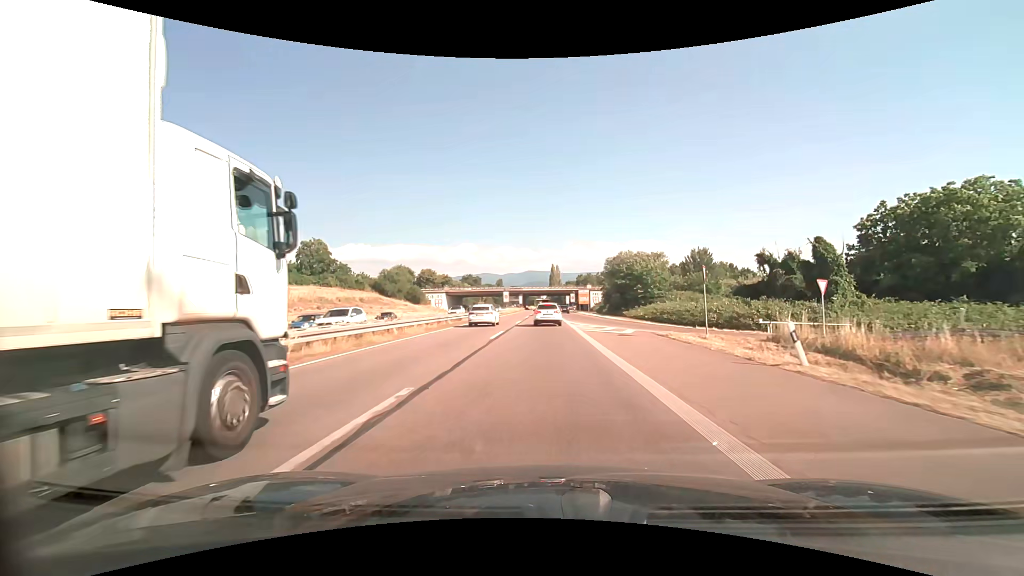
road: trunk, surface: asphalt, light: Day
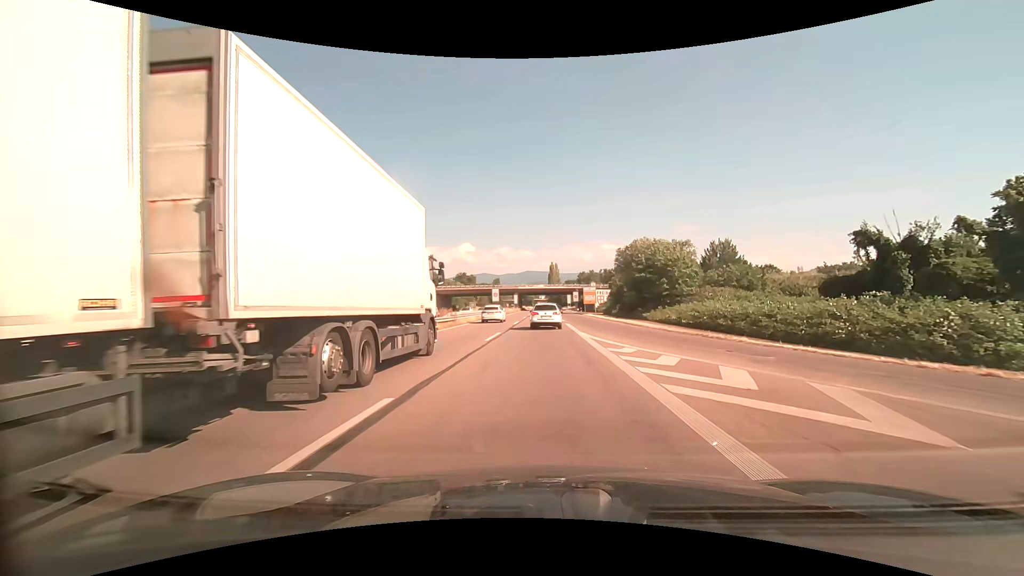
(0.0, +18.8) m; 0°
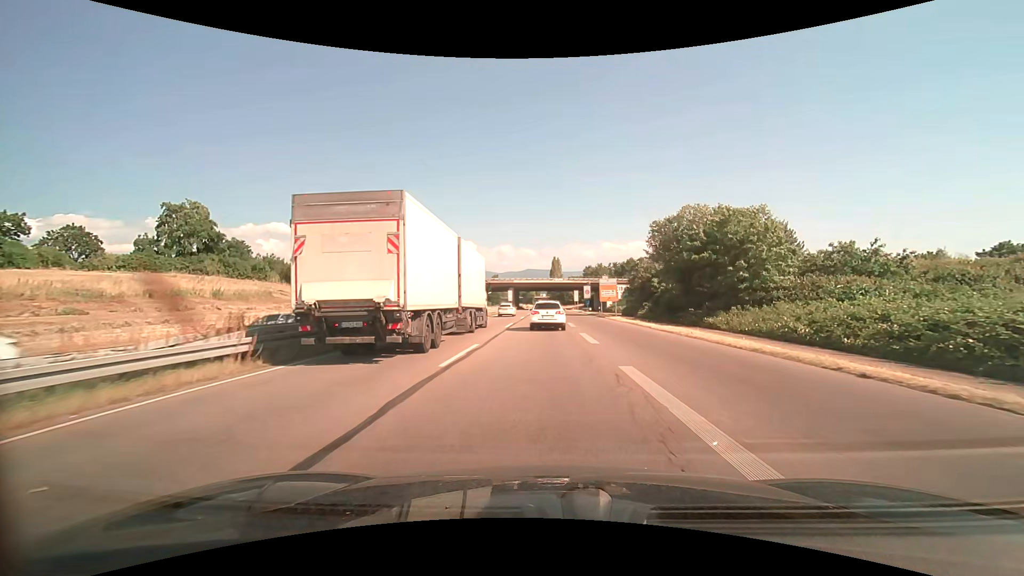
(0.0, +26.6) m; 0°
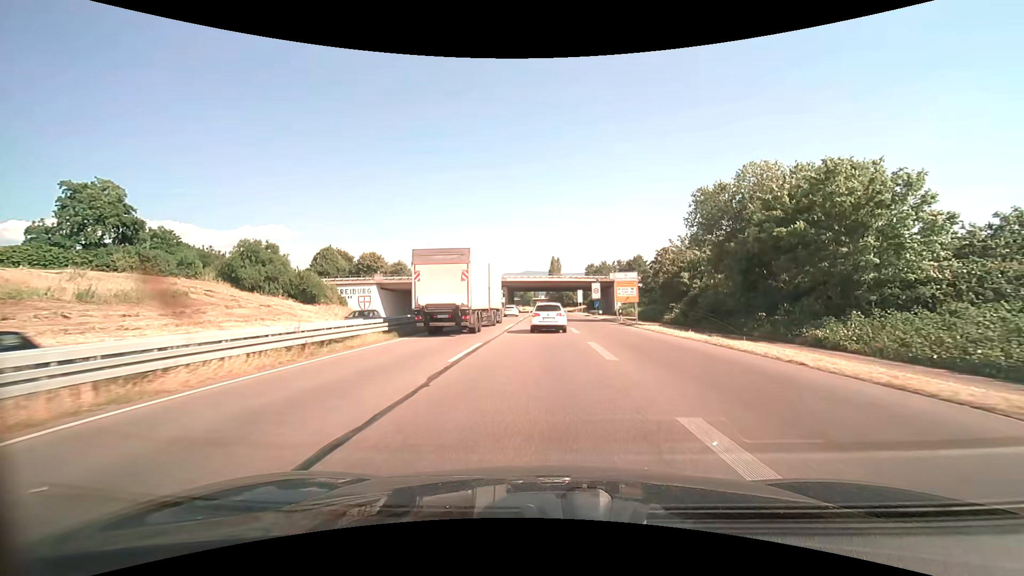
(0.0, +16.6) m; 0°
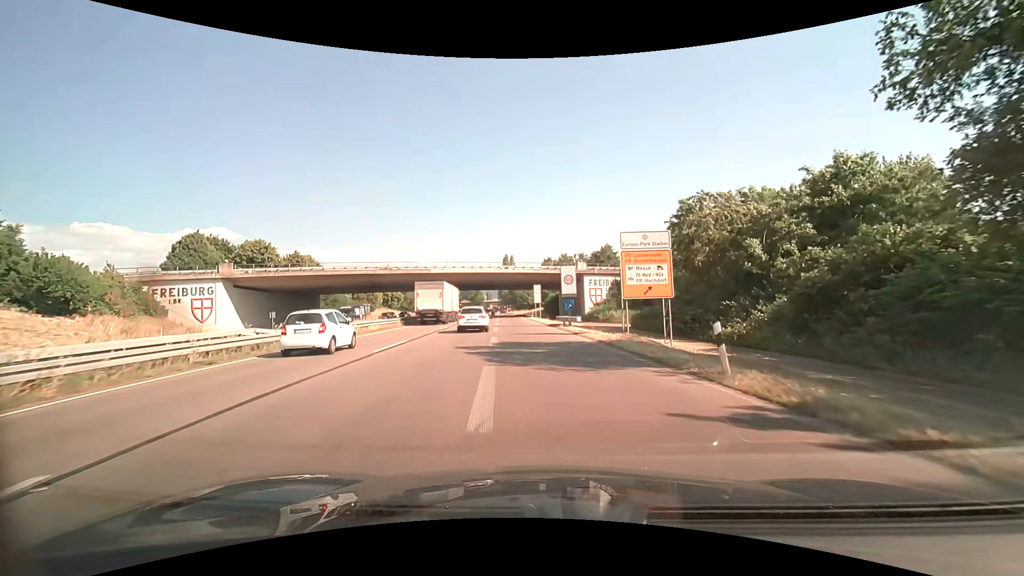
(+1.7, +31.0) m; +5°
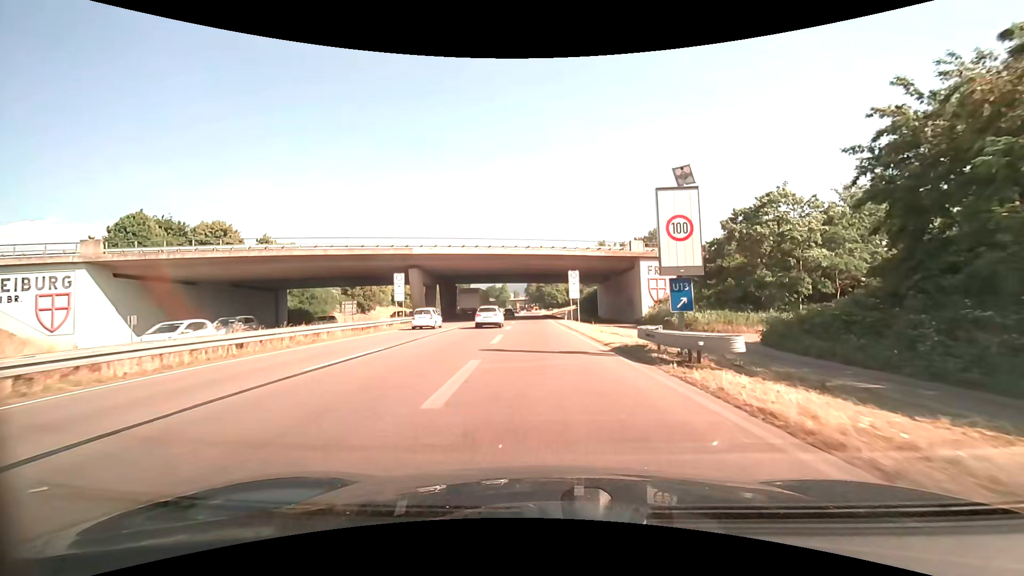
(-1.0, +23.1) m; -4°
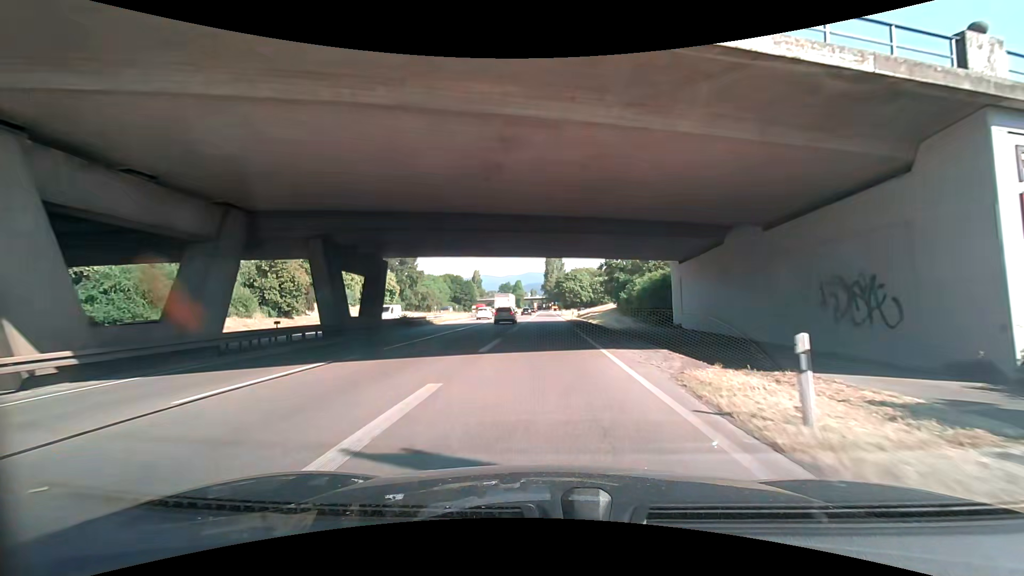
(-0.7, +40.3) m; -2°
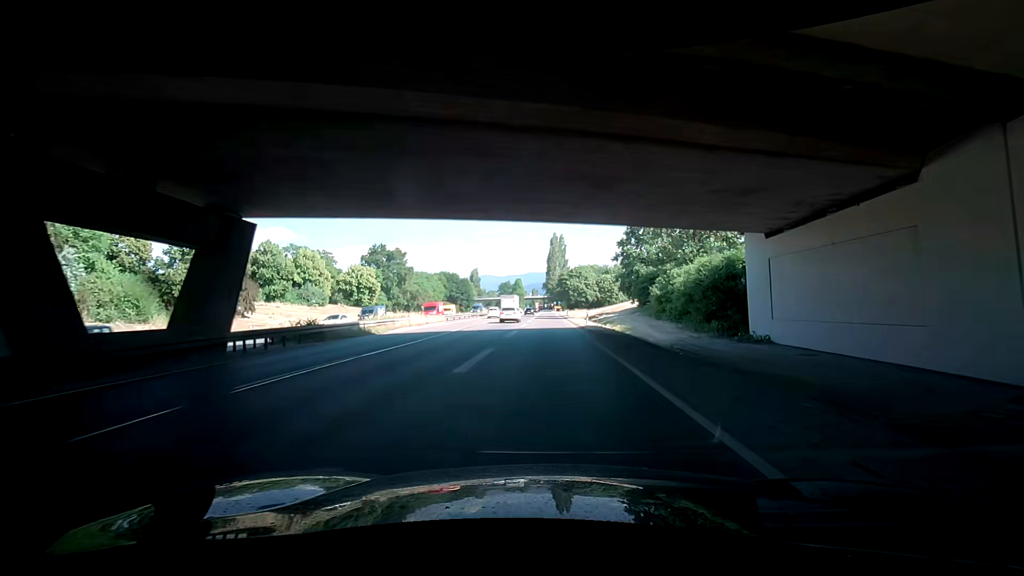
(+0.1, +16.7) m; +1°
